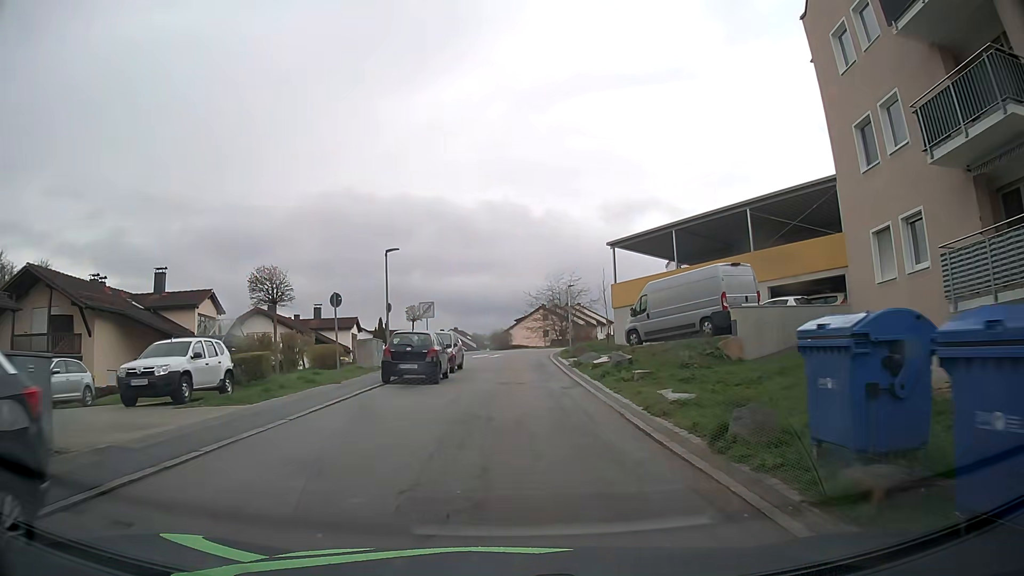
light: Day
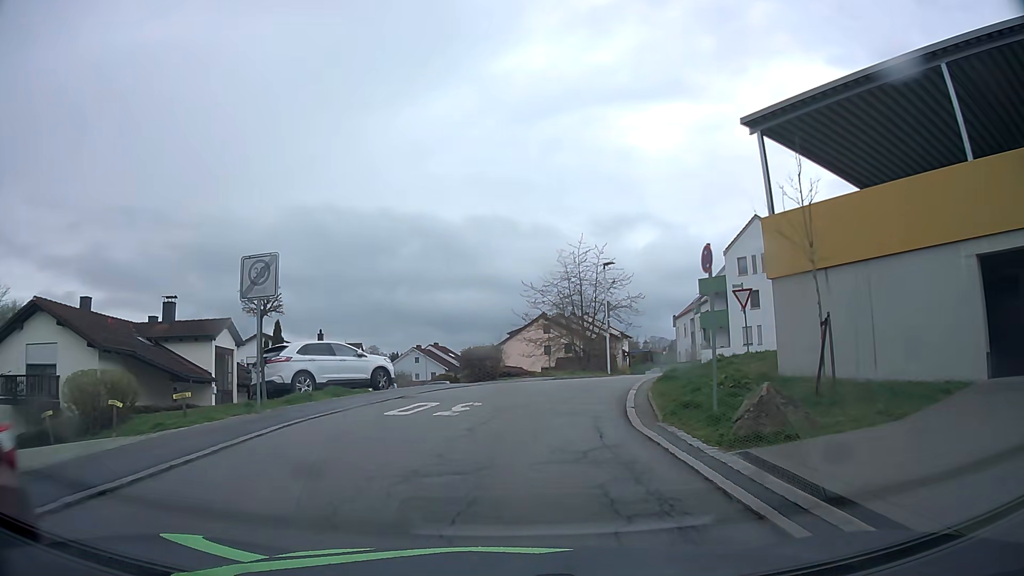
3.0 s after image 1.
(+0.1, +25.3) m; 0°
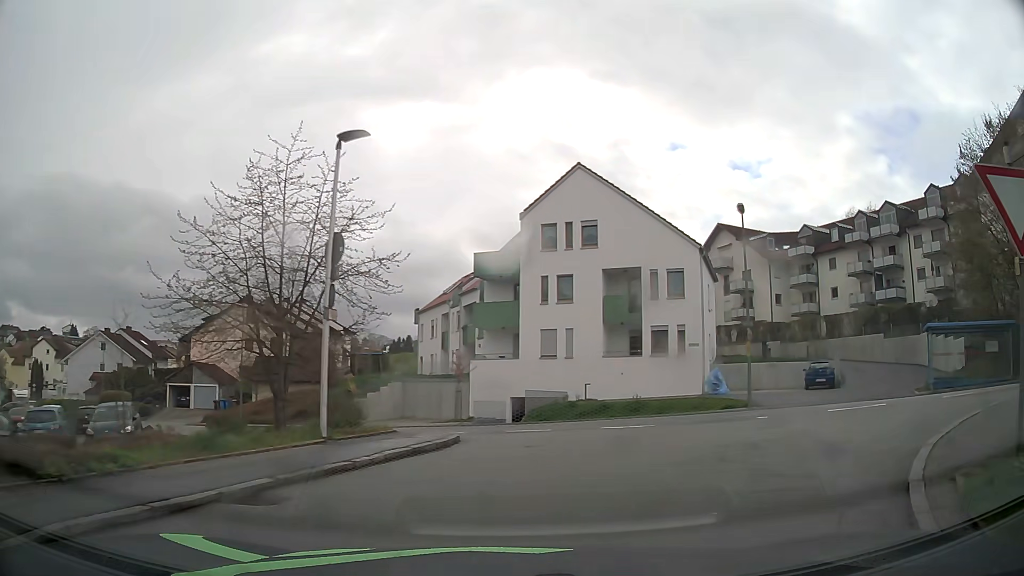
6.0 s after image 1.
(+2.3, +20.4) m; +23°
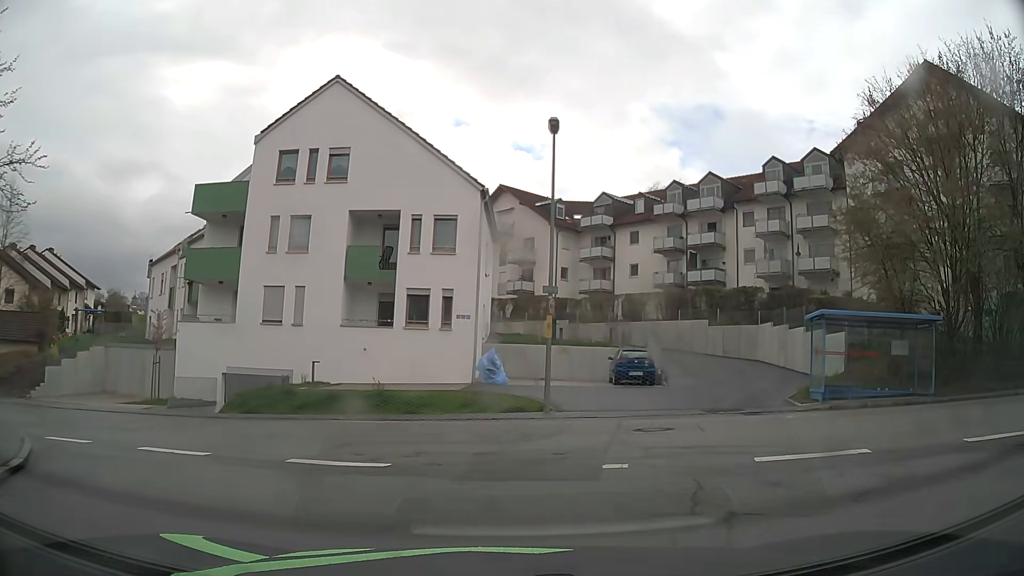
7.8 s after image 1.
(+1.7, +8.4) m; +20°
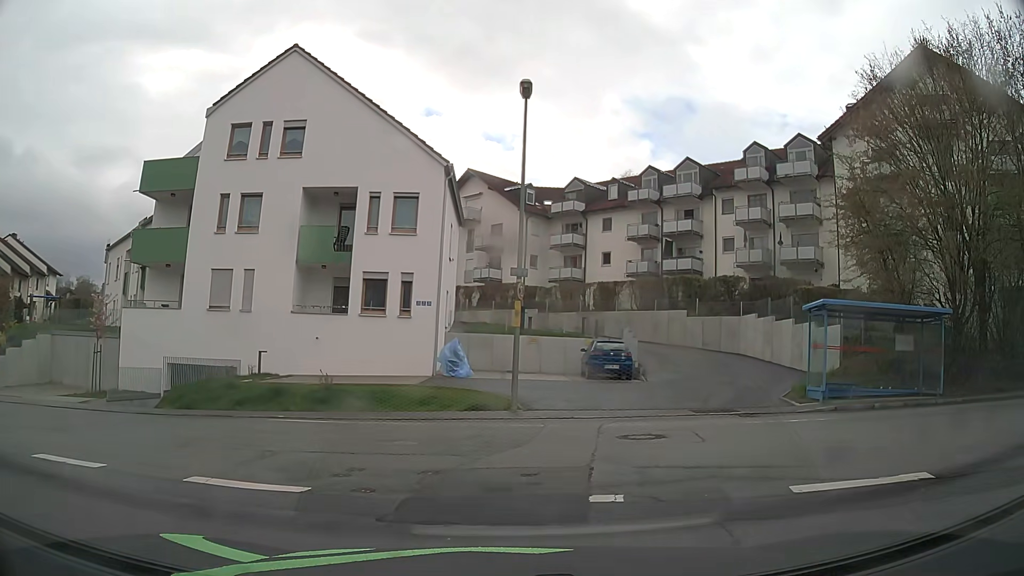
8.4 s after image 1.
(+0.1, +2.0) m; +3°
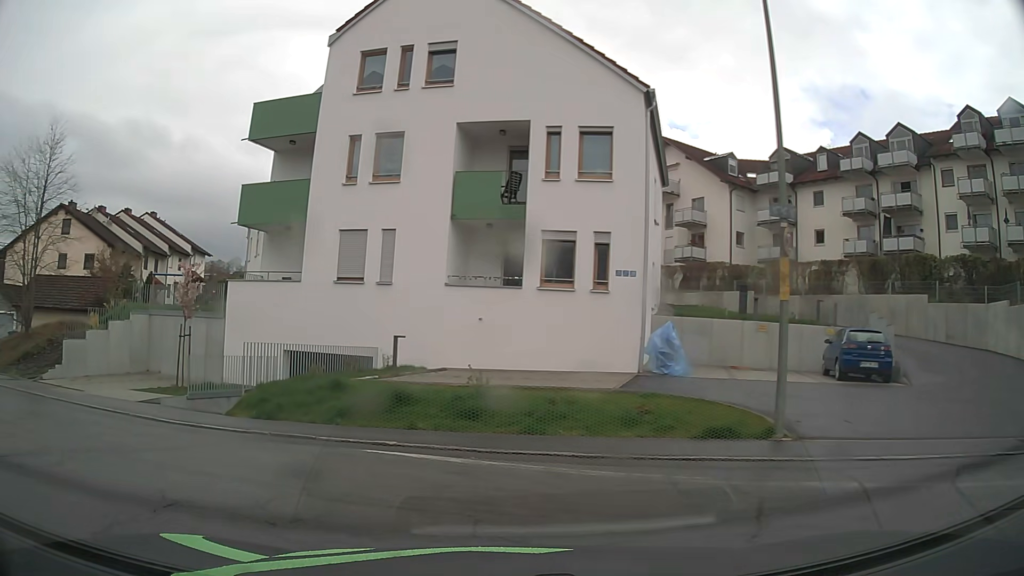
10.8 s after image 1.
(-0.3, +6.4) m; -15°
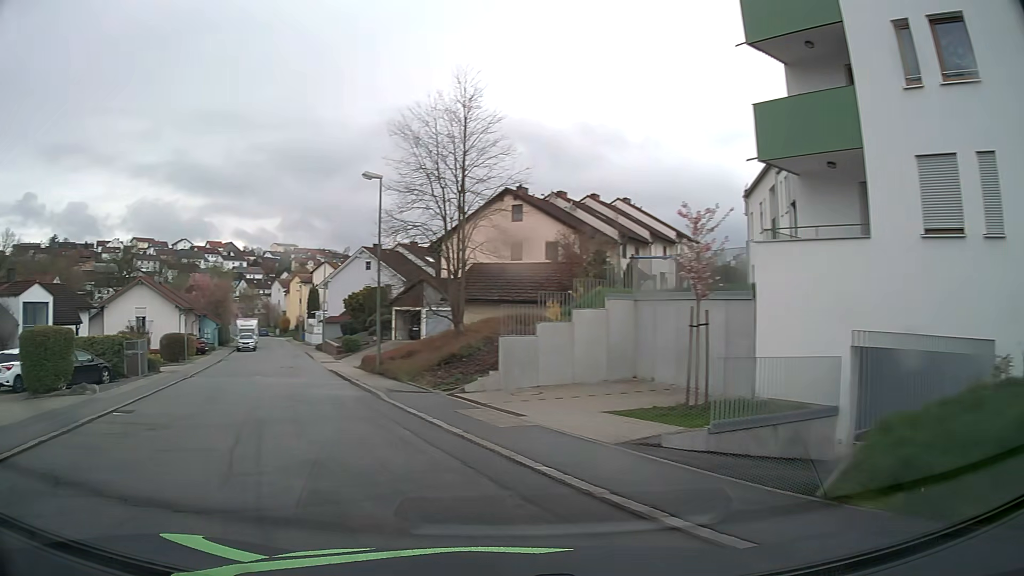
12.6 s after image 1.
(-2.7, +7.3) m; -41°
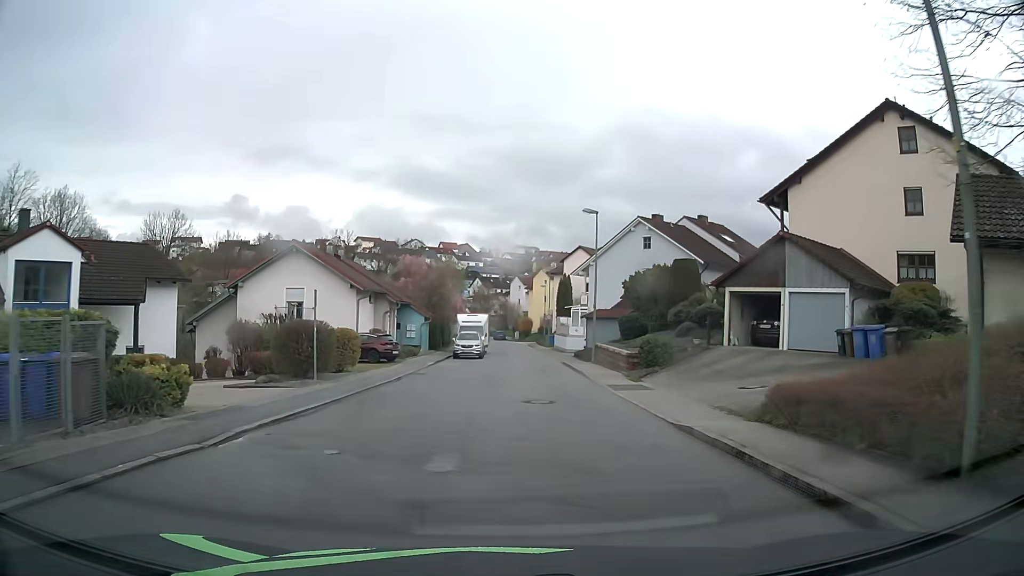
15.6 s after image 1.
(-6.6, +20.5) m; -21°
